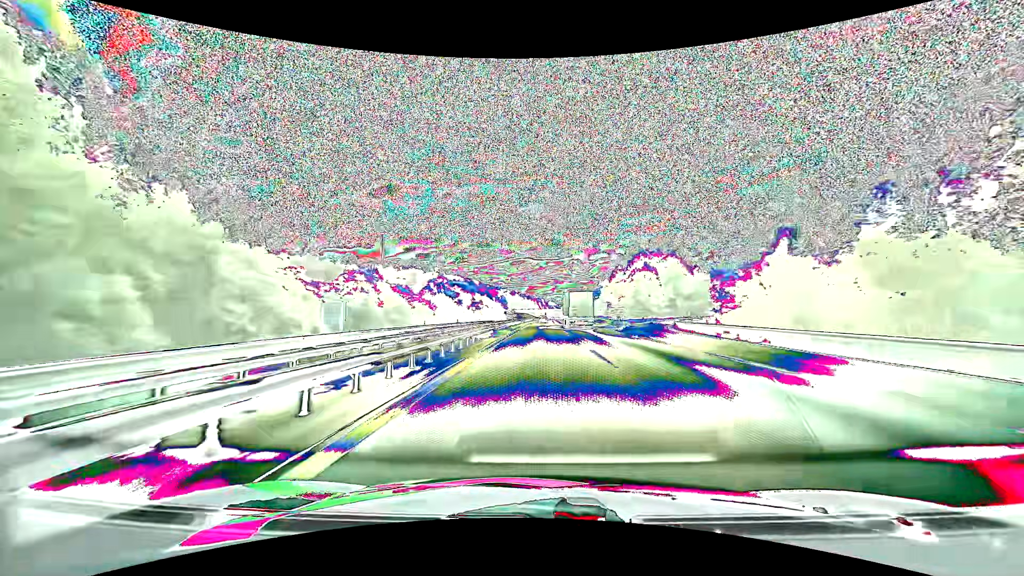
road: motorway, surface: asphalt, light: Day
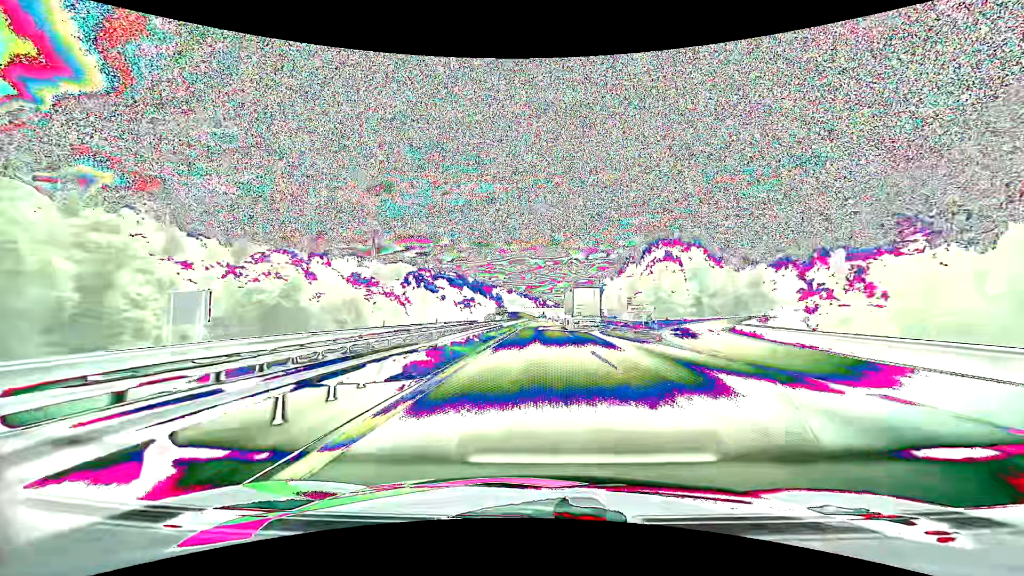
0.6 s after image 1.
(0.0, +20.7) m; 0°
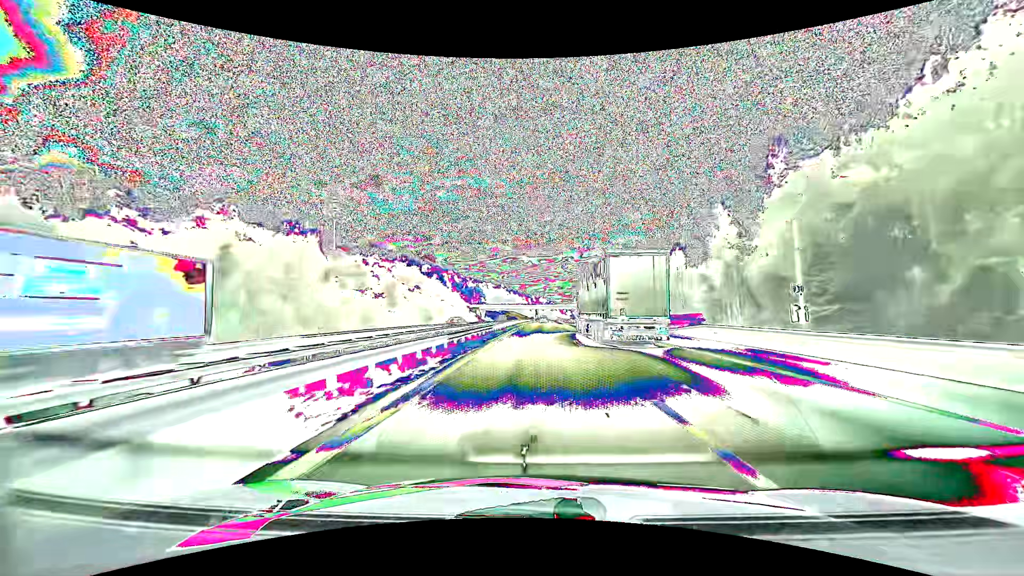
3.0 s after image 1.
(+0.8, +82.3) m; +1°
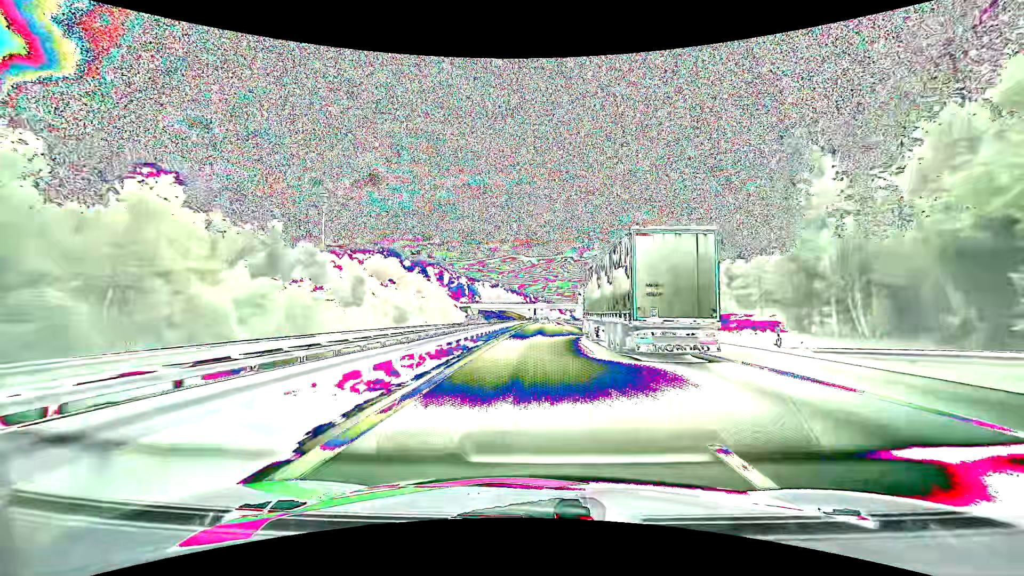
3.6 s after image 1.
(0.0, +20.5) m; 0°
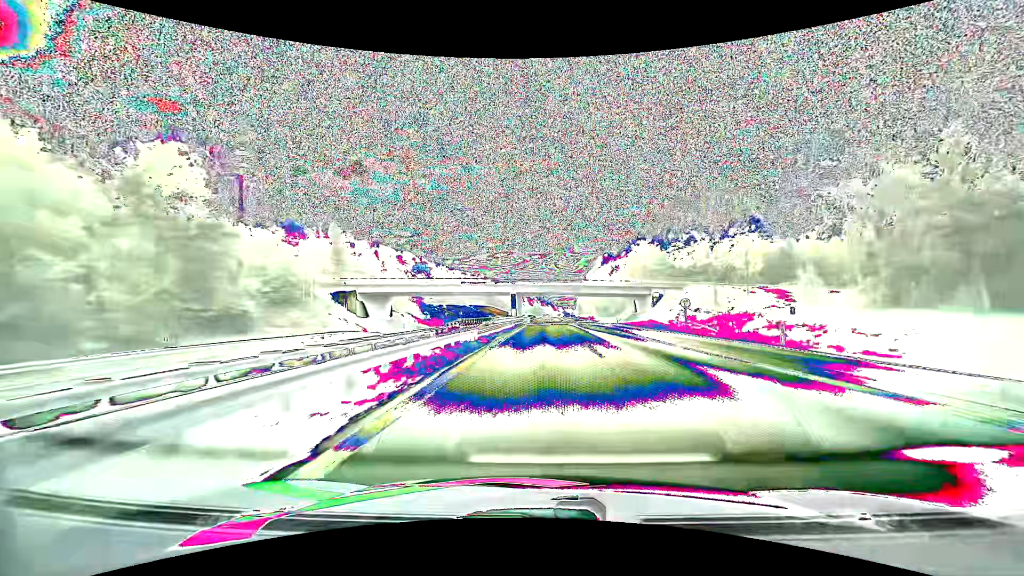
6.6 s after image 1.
(+0.9, +101.7) m; +1°
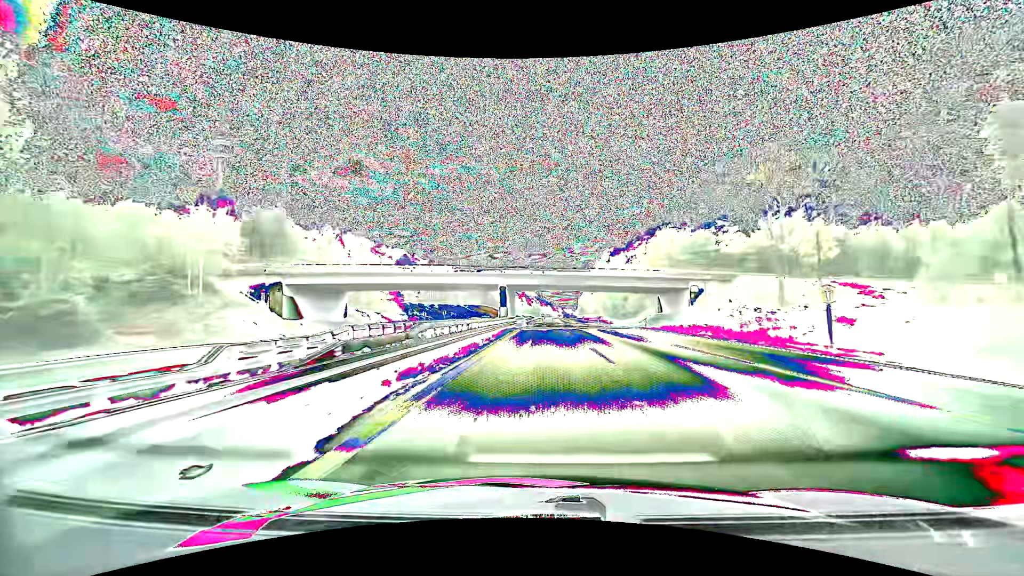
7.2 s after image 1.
(0.0, +20.2) m; 0°
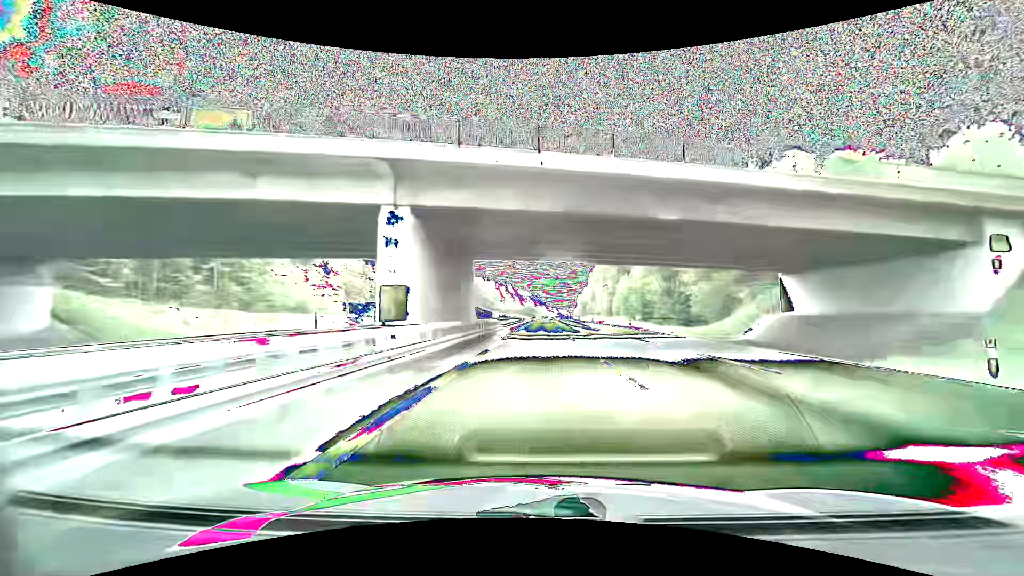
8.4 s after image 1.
(+0.3, +40.2) m; +1°
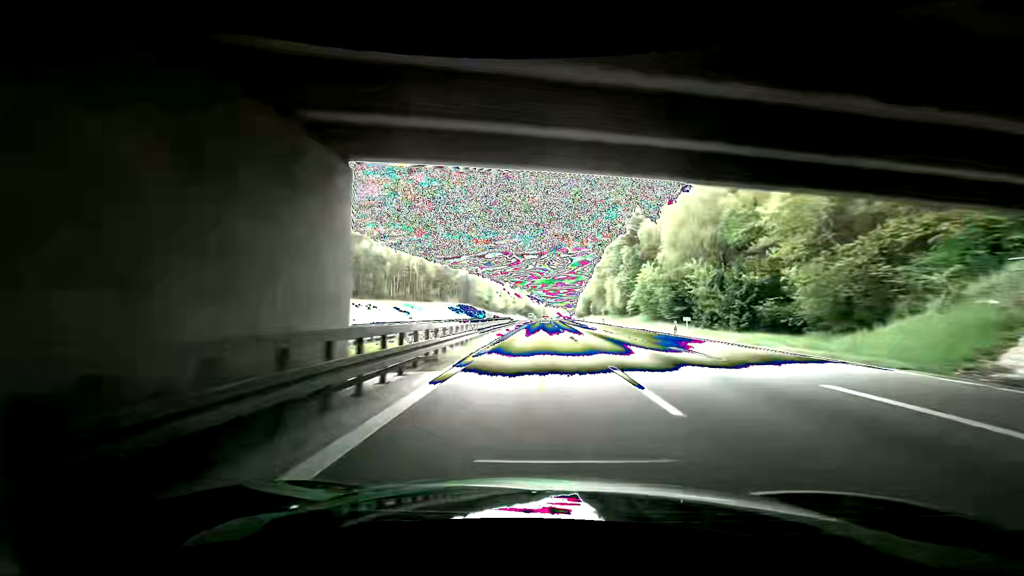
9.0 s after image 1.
(0.0, +20.2) m; 0°
(0, +10) (0, +20) (0, +30) (0, +40) (0, +50) (0, +60) (+1, +70) (+1, +80) (+1, +90) (+1, +100) m
